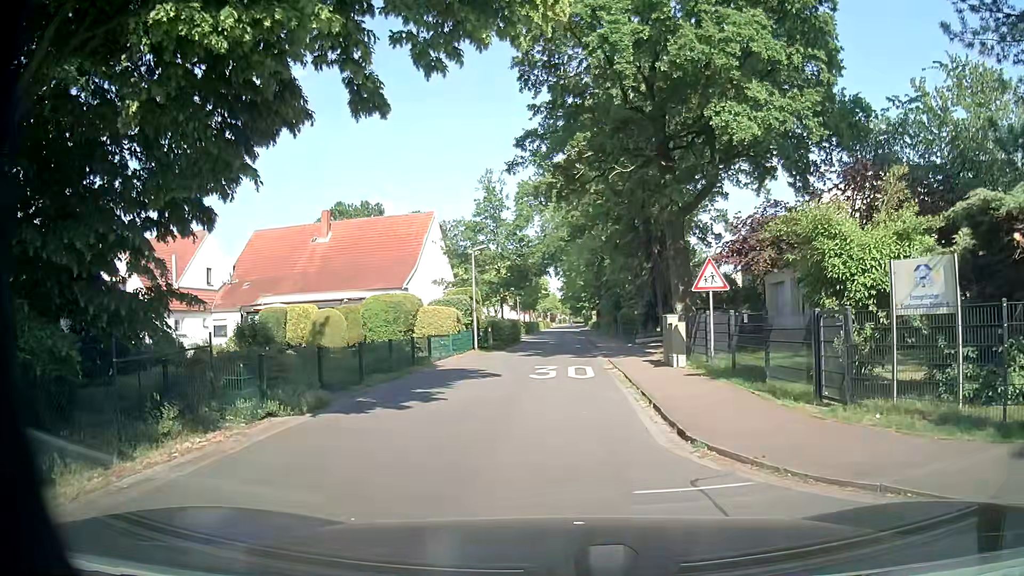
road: residential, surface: asphalt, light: Day
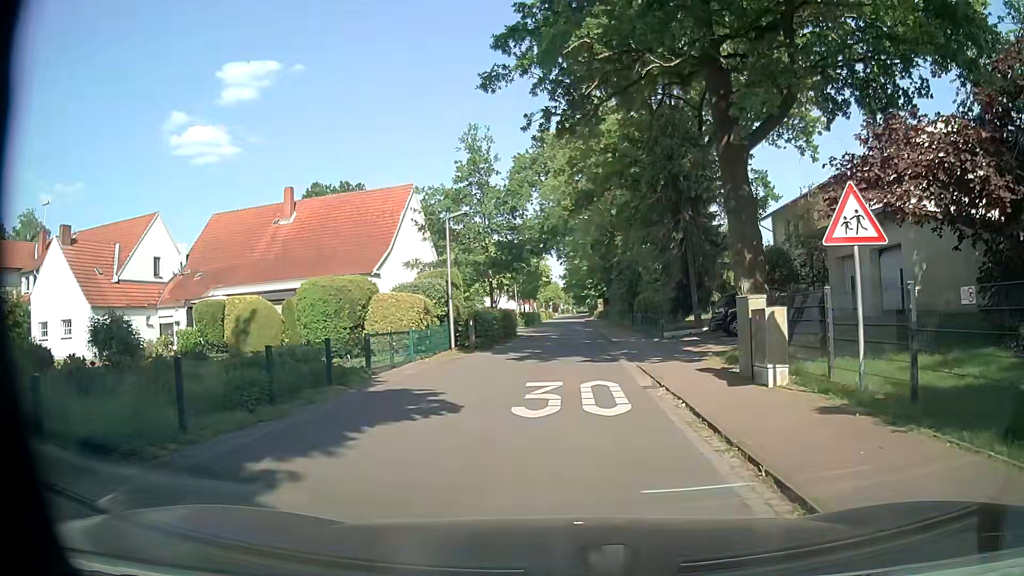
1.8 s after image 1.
(-0.1, +7.8) m; 0°
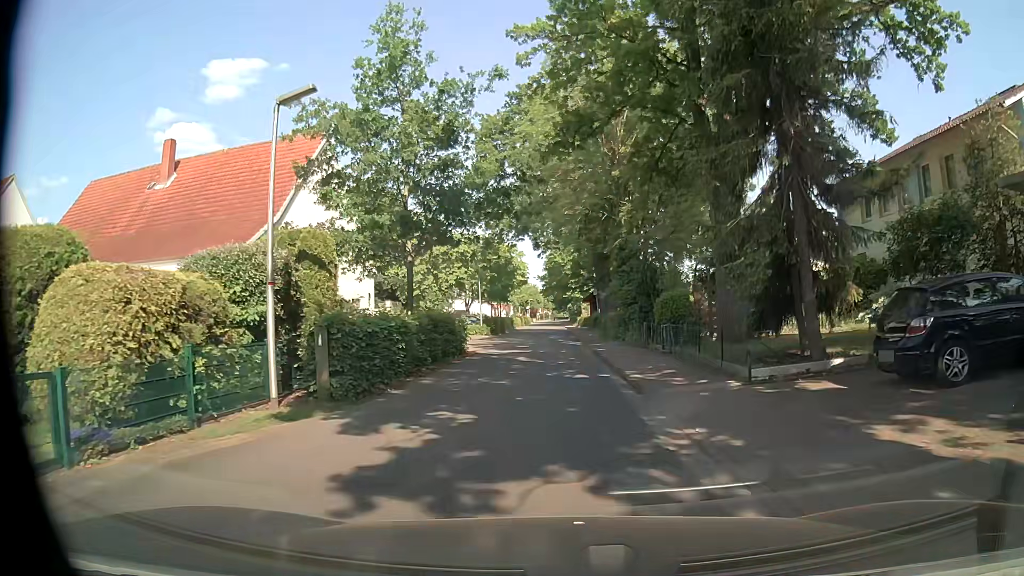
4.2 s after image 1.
(-0.2, +13.7) m; 0°
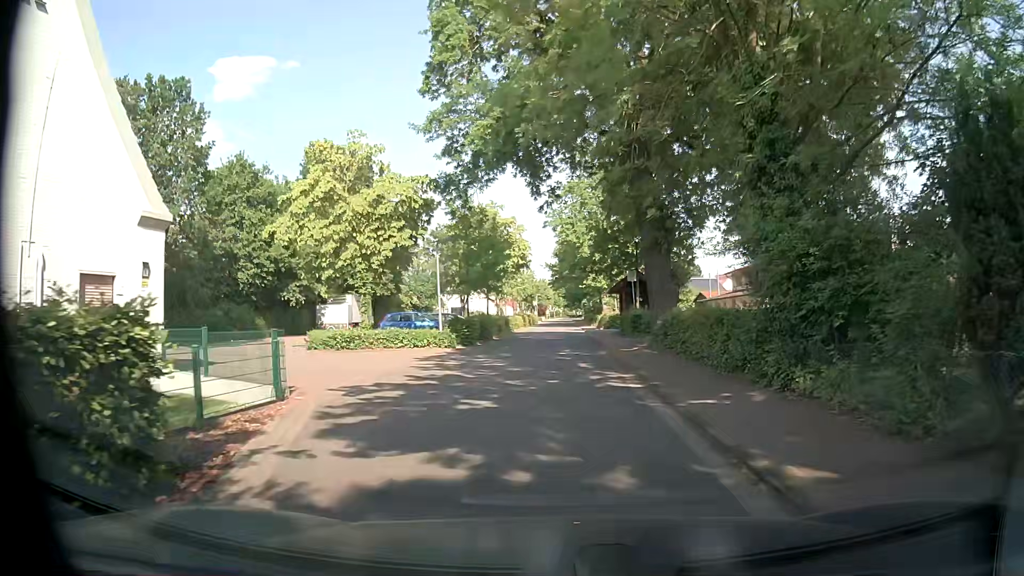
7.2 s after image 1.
(+0.1, +20.1) m; -4°
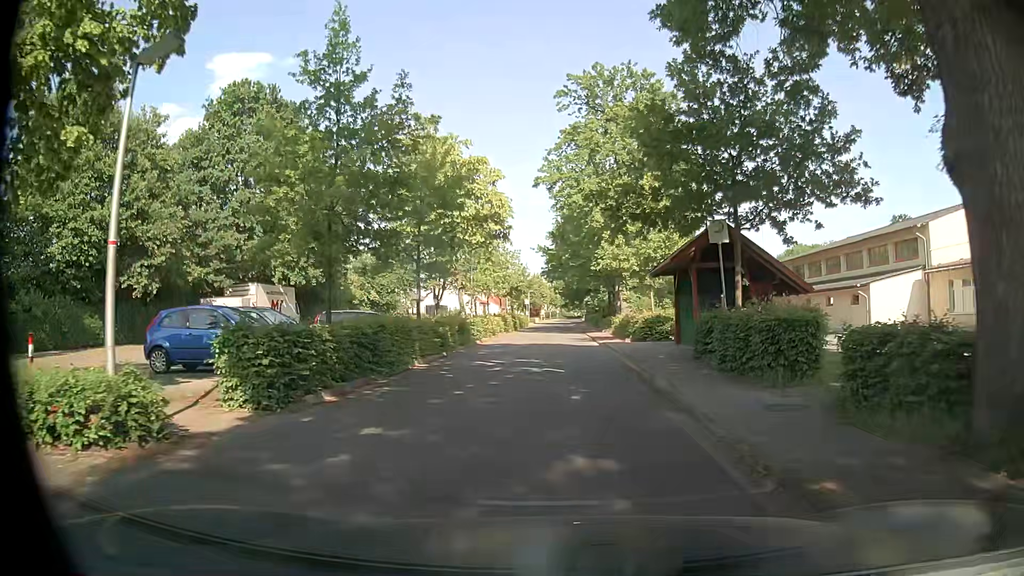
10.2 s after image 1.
(+1.3, +20.6) m; +3°
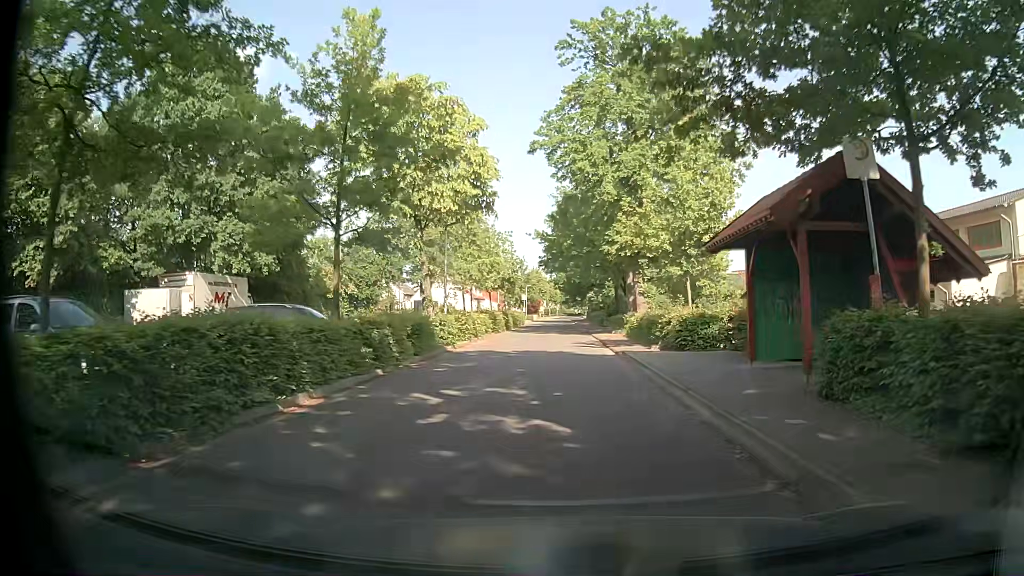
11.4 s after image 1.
(+0.1, +8.4) m; +1°
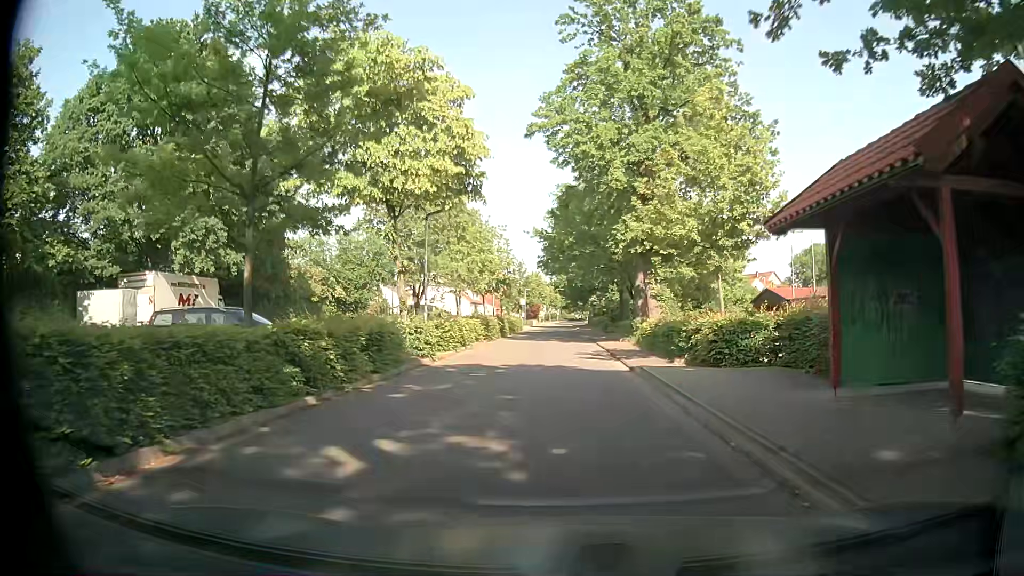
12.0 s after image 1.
(0.0, +4.2) m; -1°
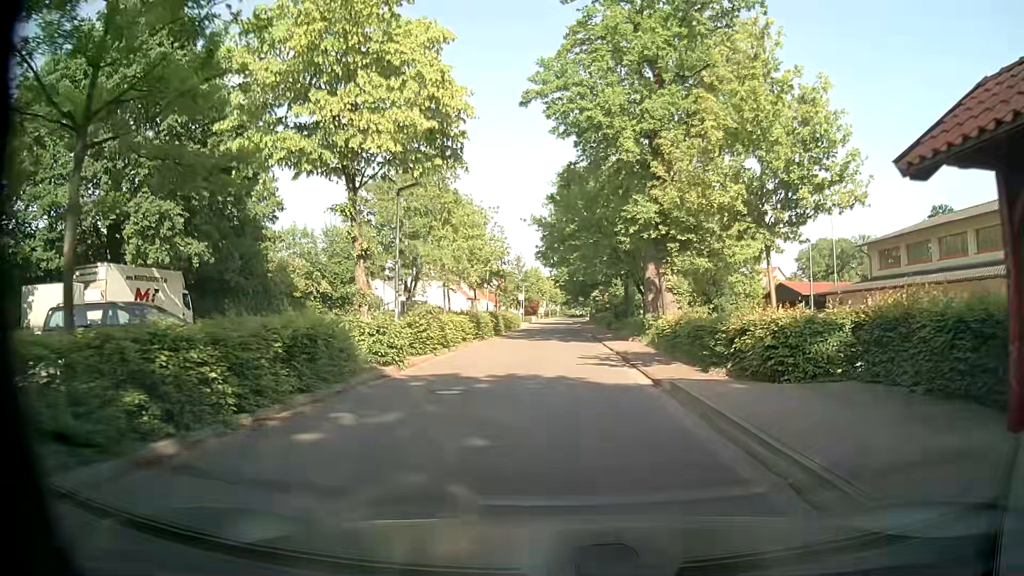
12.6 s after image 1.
(0.0, +4.2) m; 0°
(0, +10) (0, +20) (0, +30) (+1, +40) (+1, +50) (+1, +60) (+1, +70) (+1, +80) (+2, +90) (+2, +100) m
